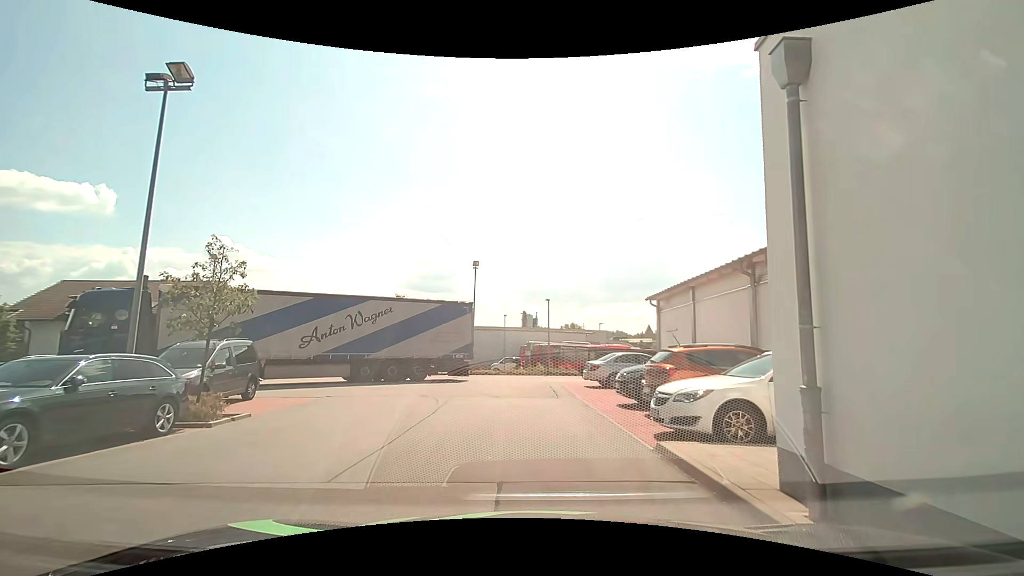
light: Day
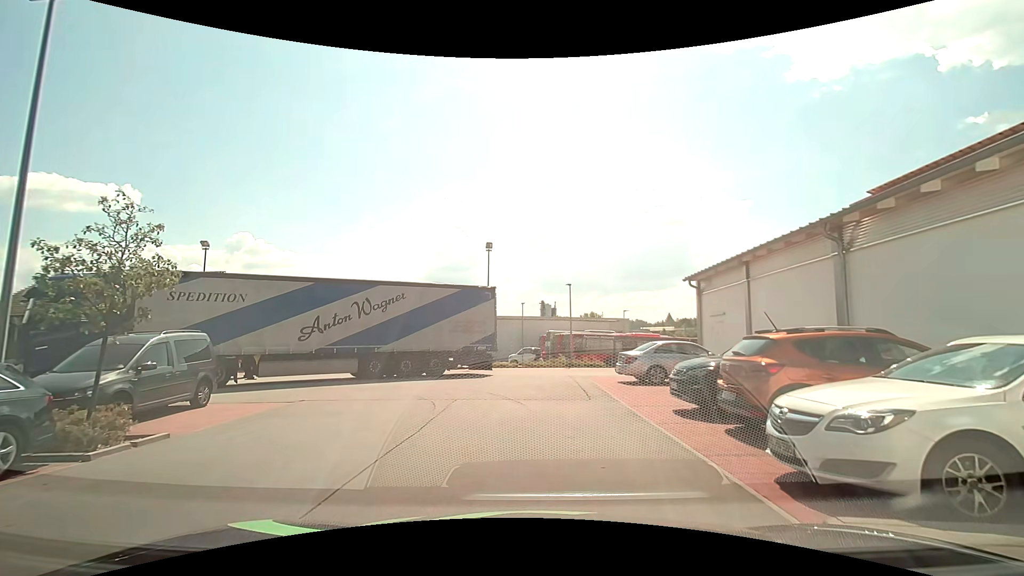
(0.0, +3.4) m; -1°
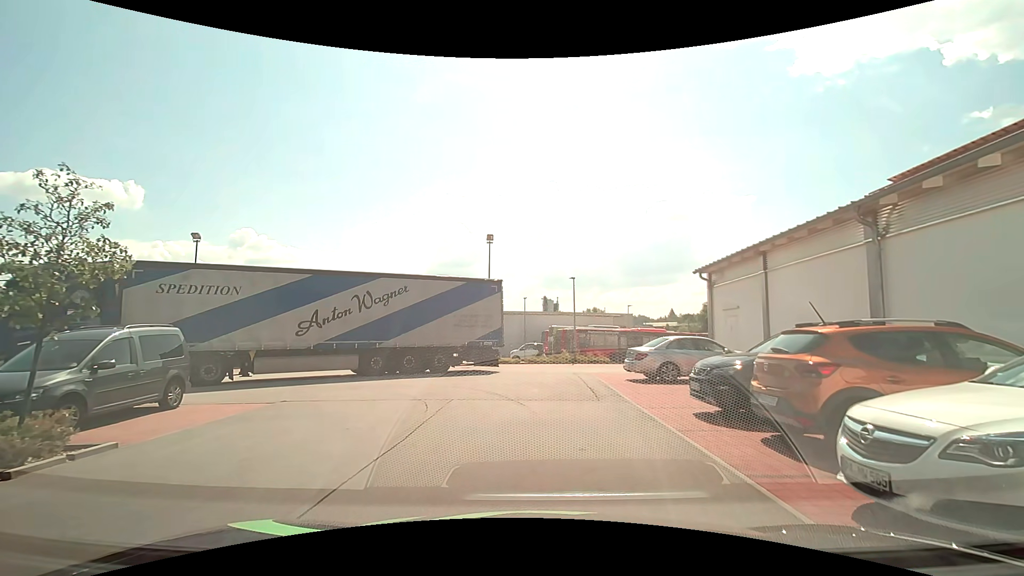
(0.0, +1.1) m; 0°
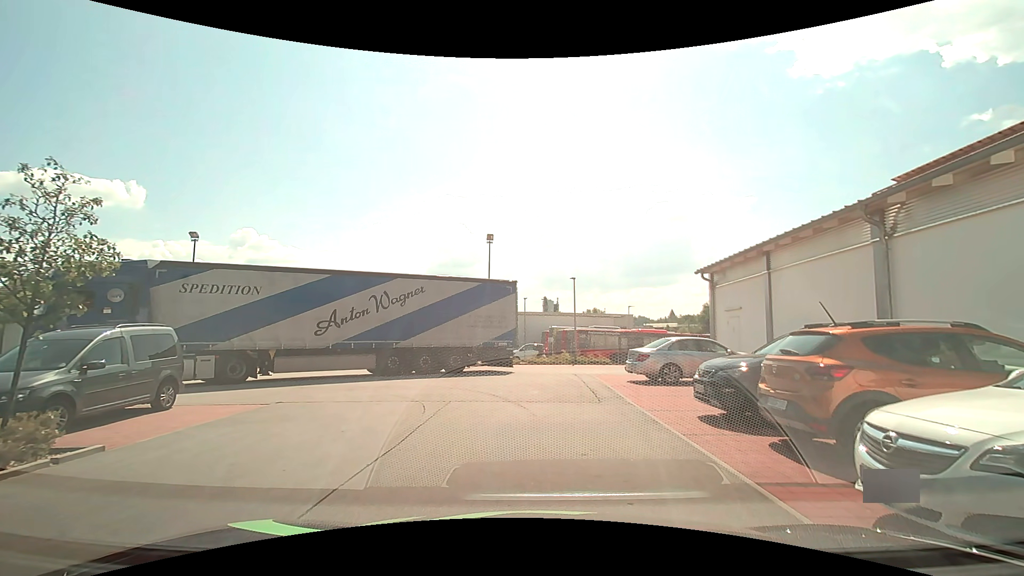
(0.0, +0.3) m; 0°
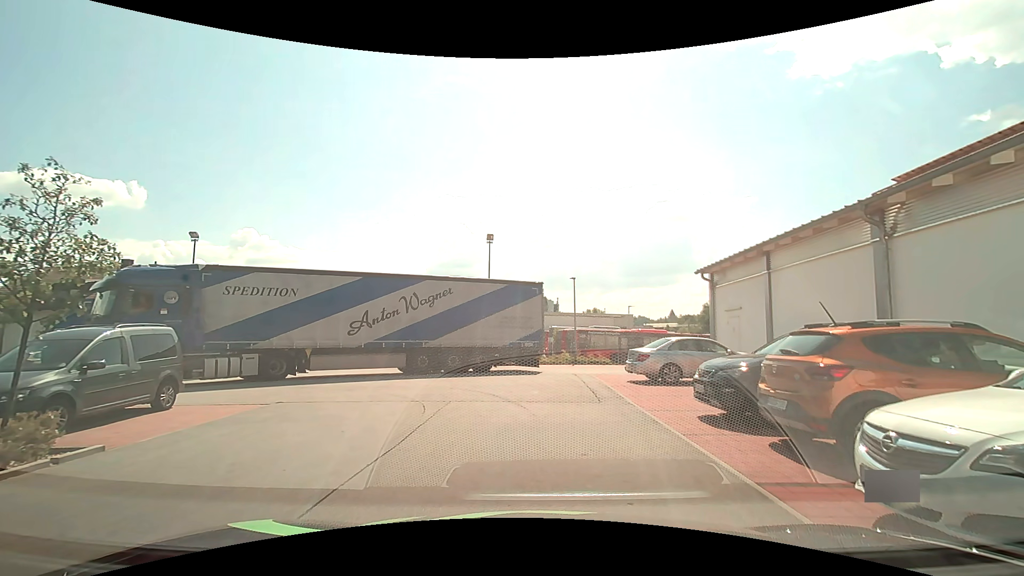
(0.0, 0.0) m; 0°
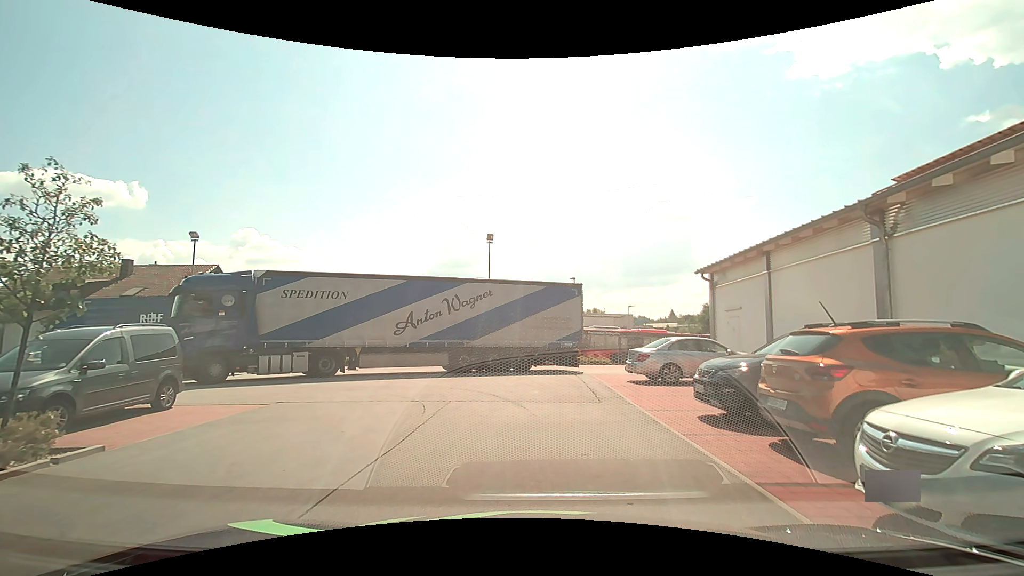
(0.0, 0.0) m; 0°
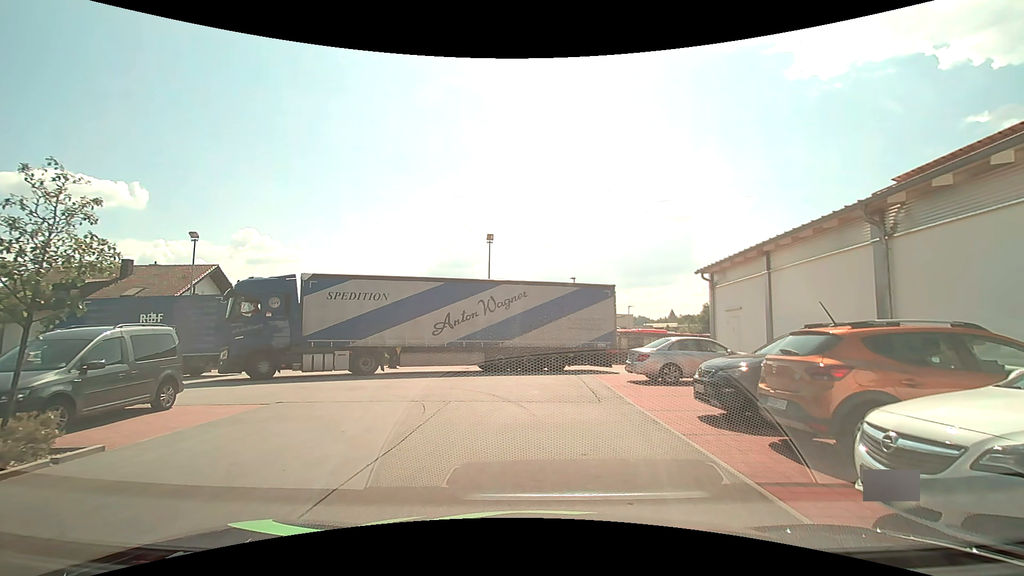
(0.0, 0.0) m; 0°
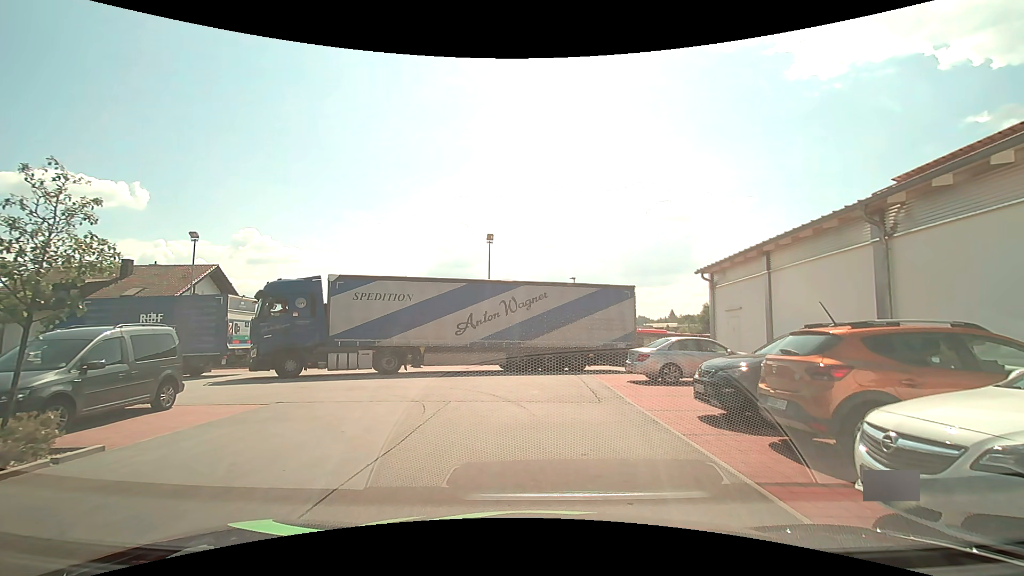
(0.0, 0.0) m; 0°
